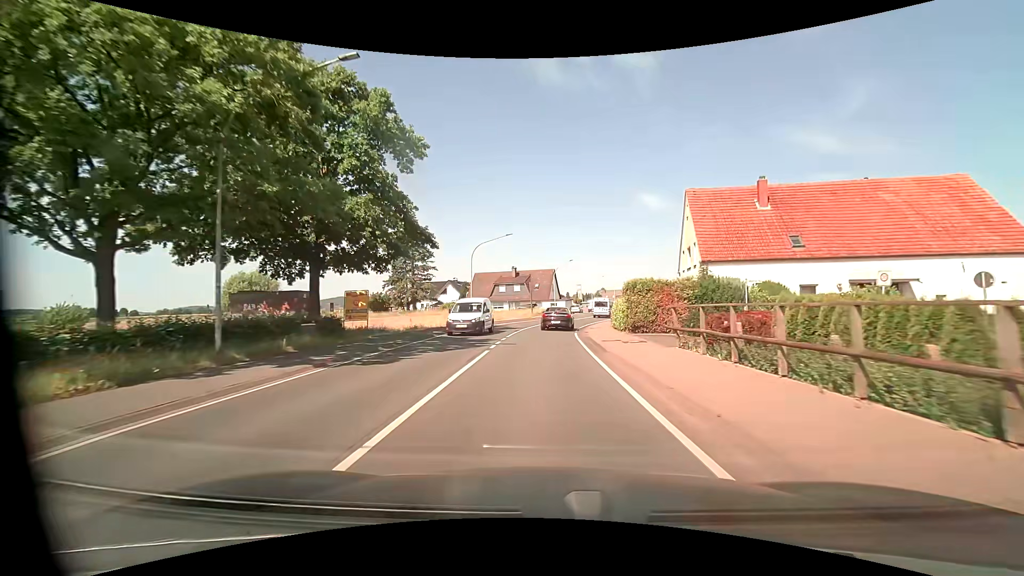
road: primary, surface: asphalt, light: Day
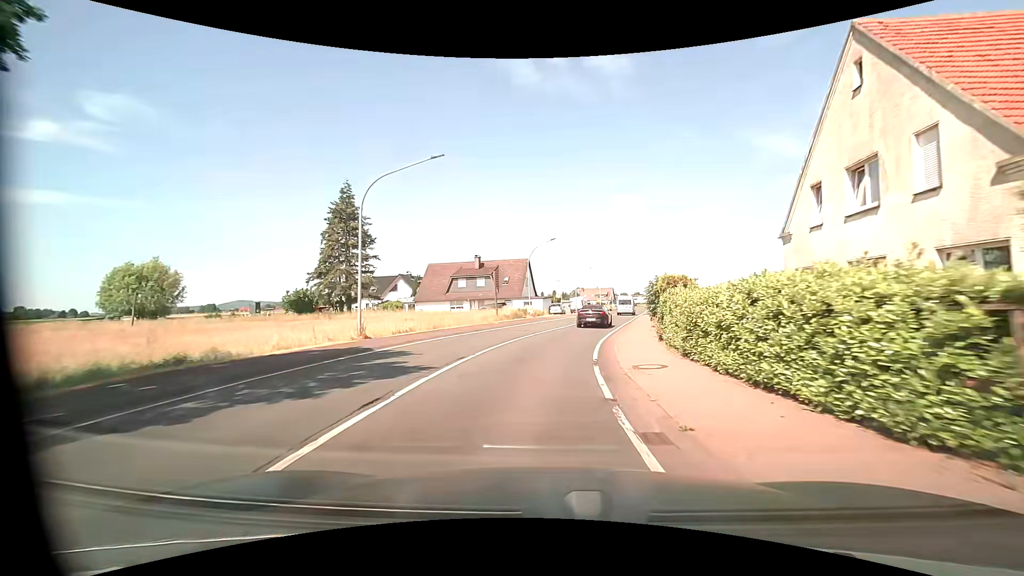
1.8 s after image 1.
(+0.3, +21.6) m; +3°
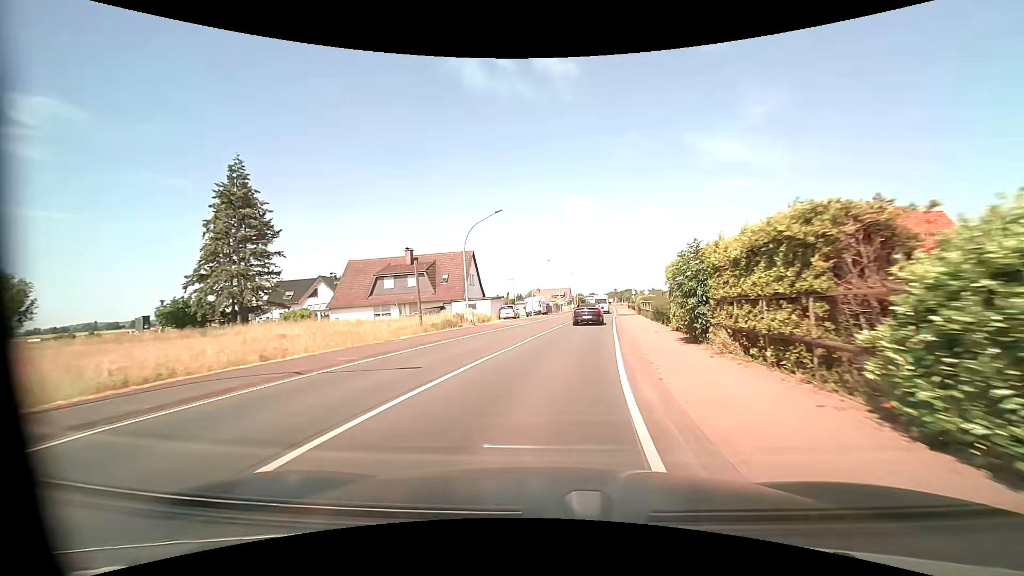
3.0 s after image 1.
(+0.6, +15.0) m; +4°
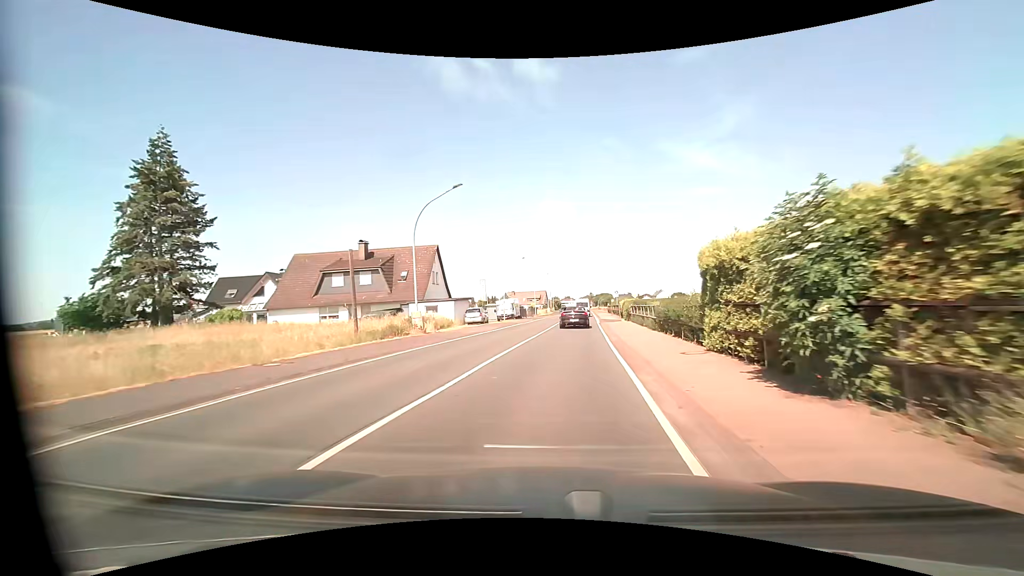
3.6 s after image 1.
(+0.2, +7.6) m; +3°
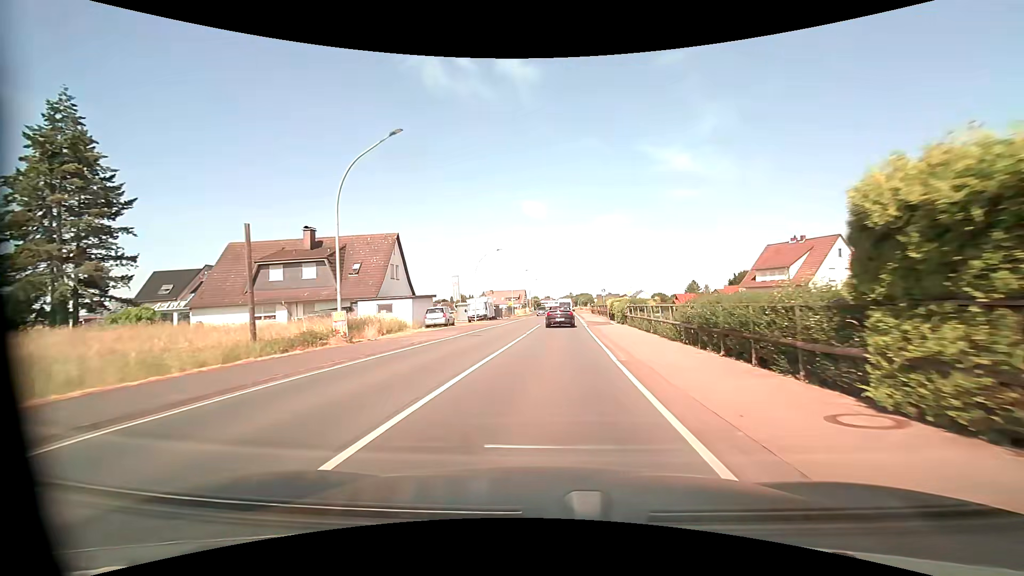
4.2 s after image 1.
(+0.1, +7.6) m; +2°
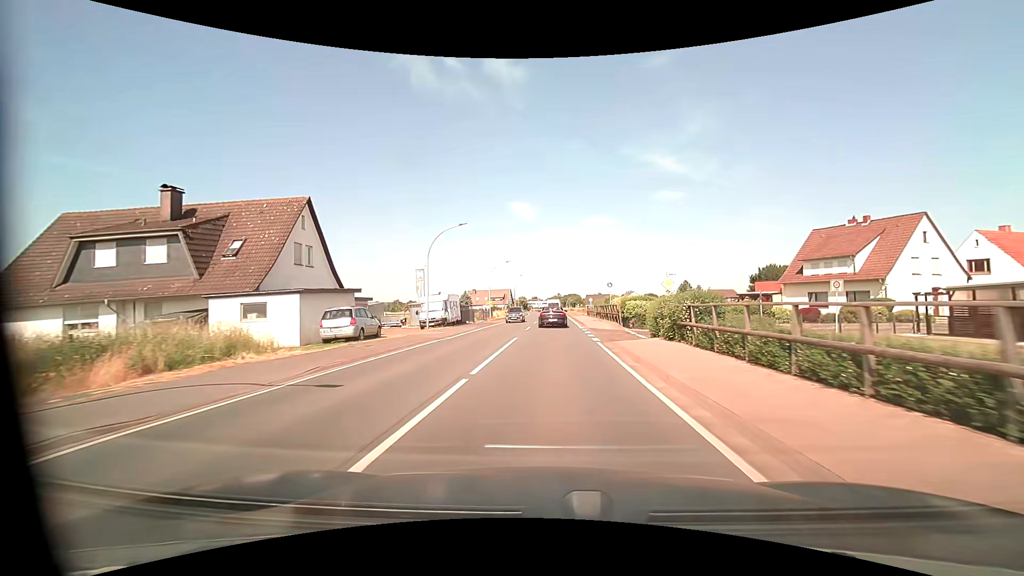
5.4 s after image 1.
(+0.3, +15.5) m; +1°
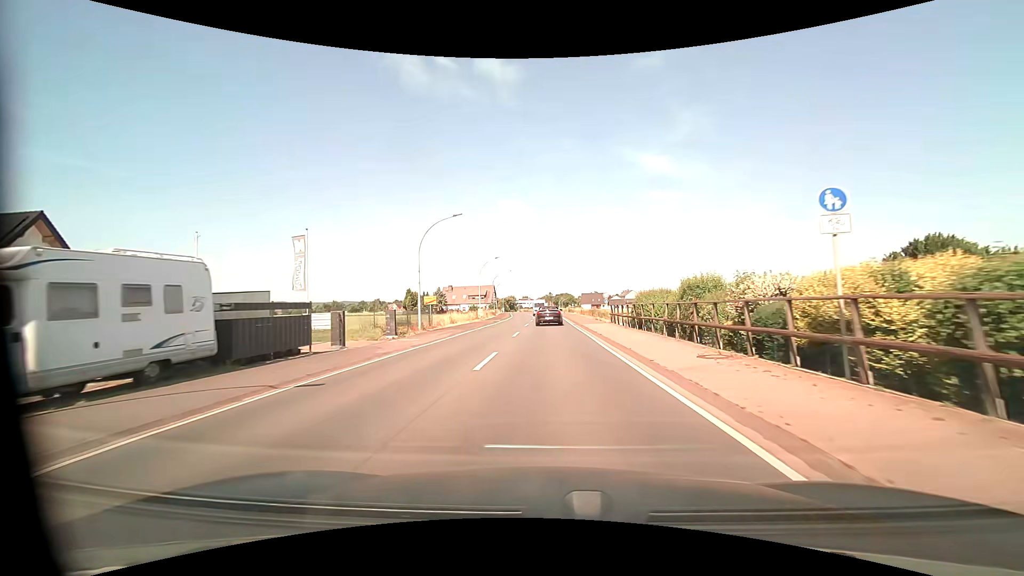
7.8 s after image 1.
(+0.4, +31.3) m; +1°
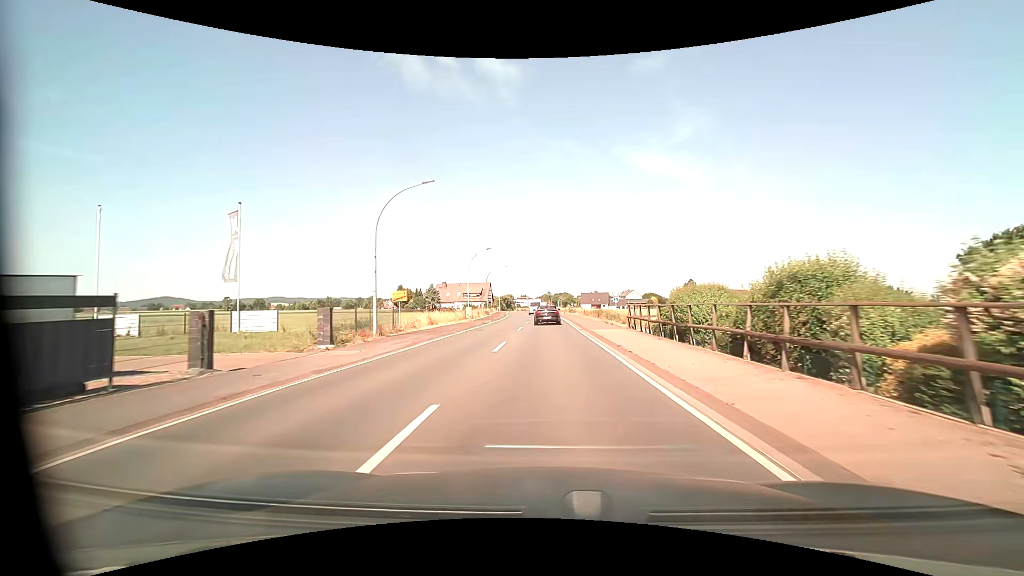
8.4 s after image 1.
(0.0, +7.9) m; 0°
(0, +10) (0, +20) (0, +30) (0, +40) (0, +50) (0, +60) (-1, +70) (-1, +80) (-2, +90) (-3, +100) m
